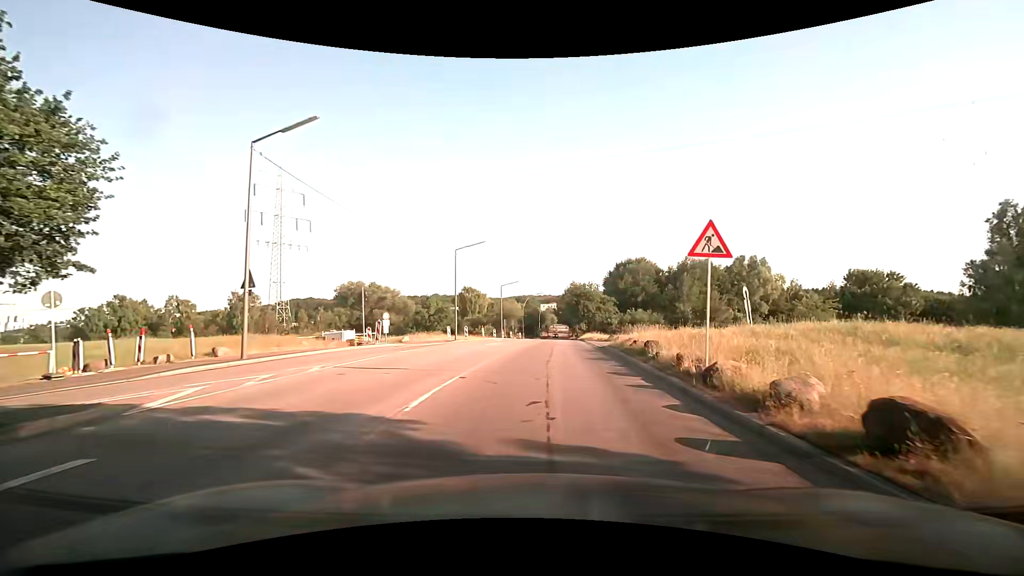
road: secondary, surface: asphalt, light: Day
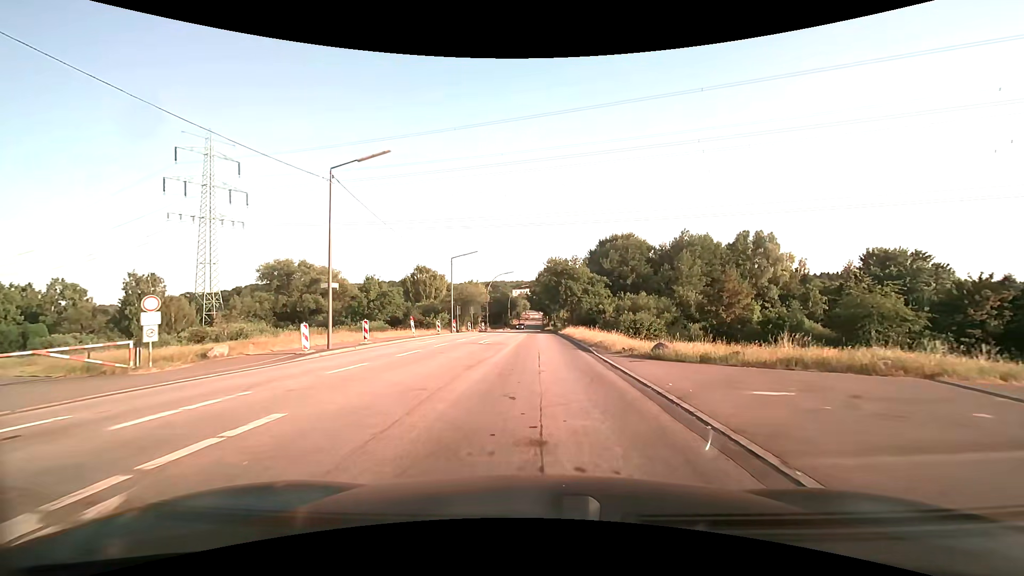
(+0.7, +23.0) m; +3°
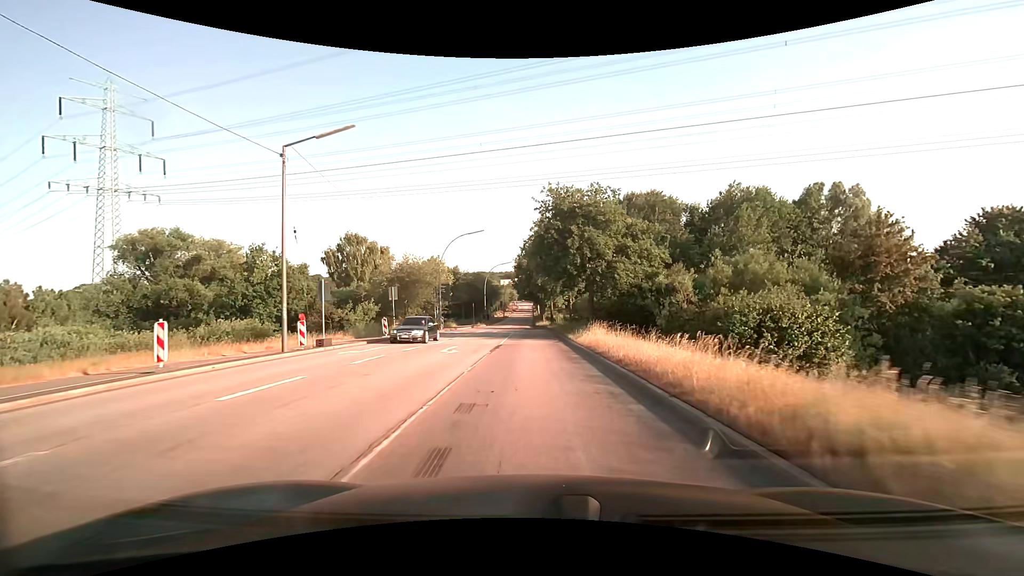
(+0.4, +34.2) m; +1°
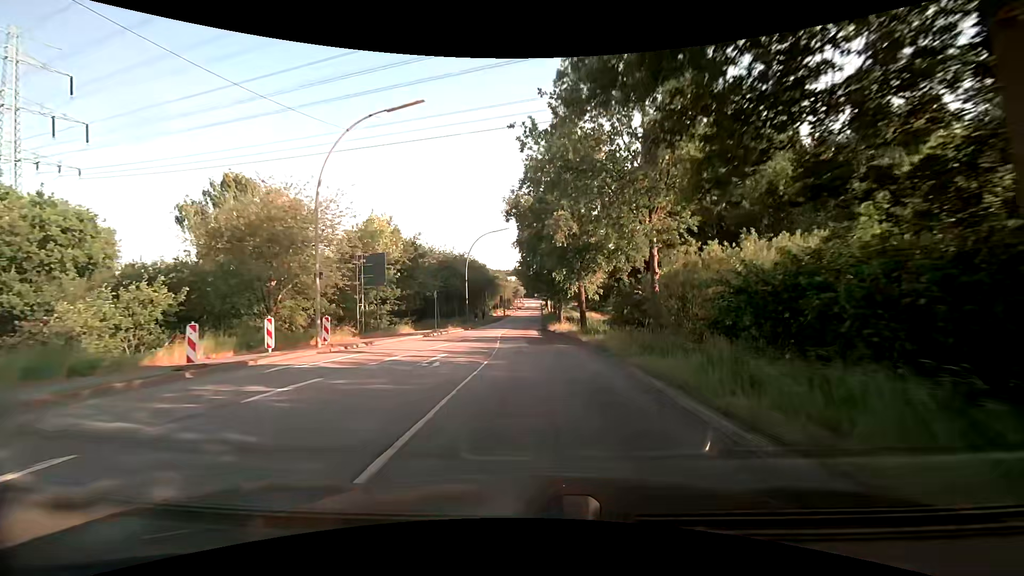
(-0.2, +30.0) m; -1°
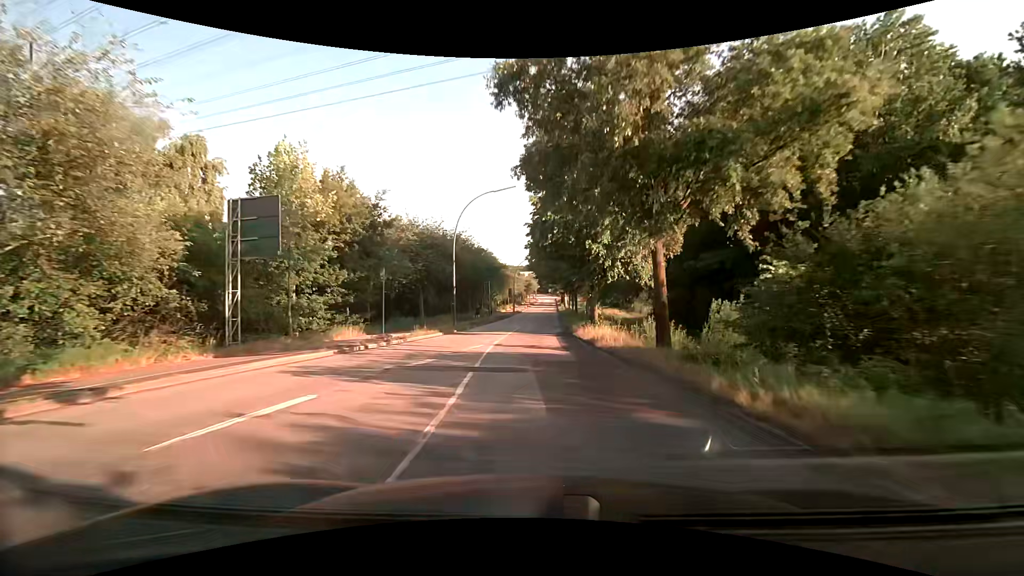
(-0.2, +15.4) m; -2°
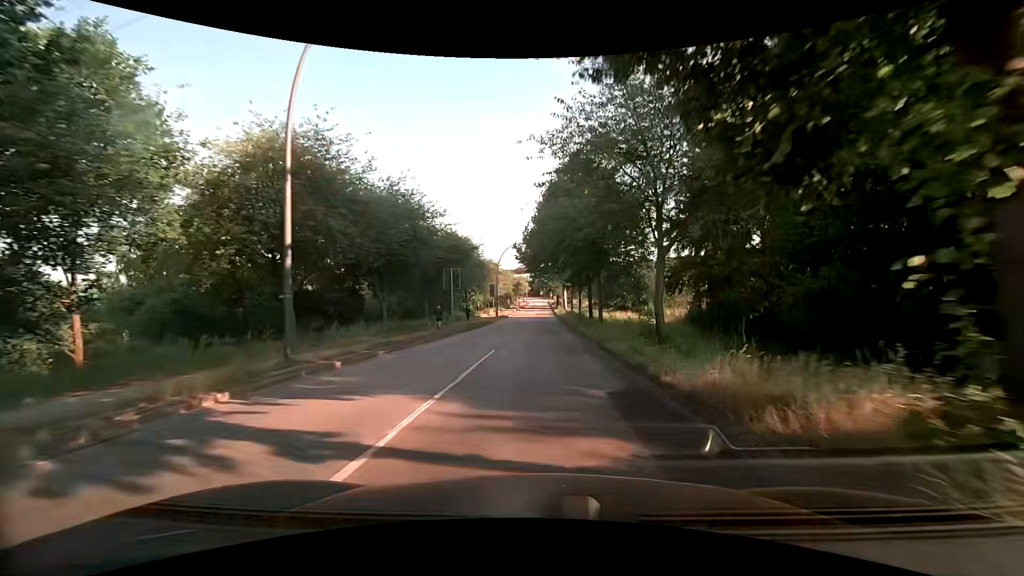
(+0.1, +23.5) m; +1°
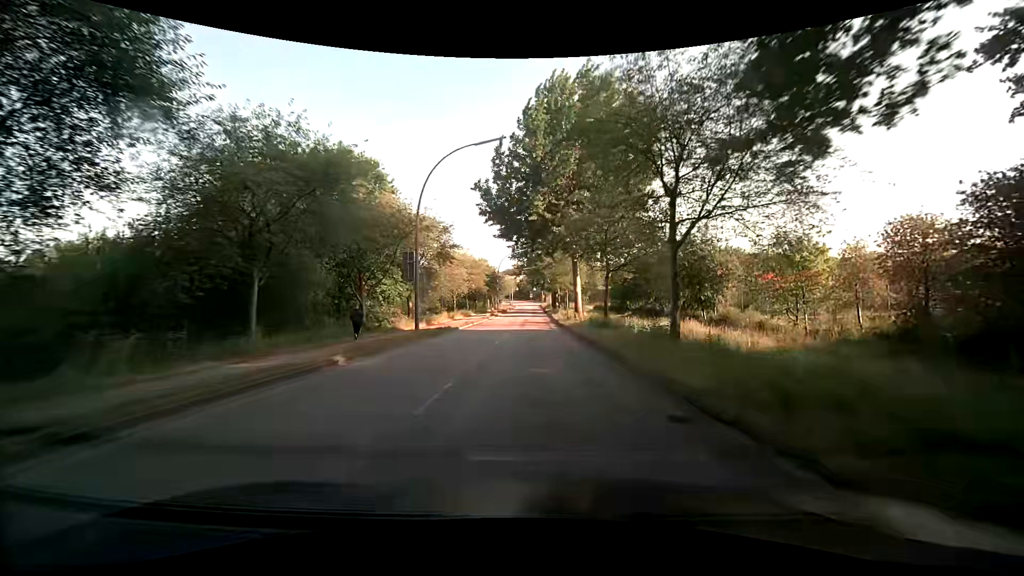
(+0.8, +39.1) m; +1°
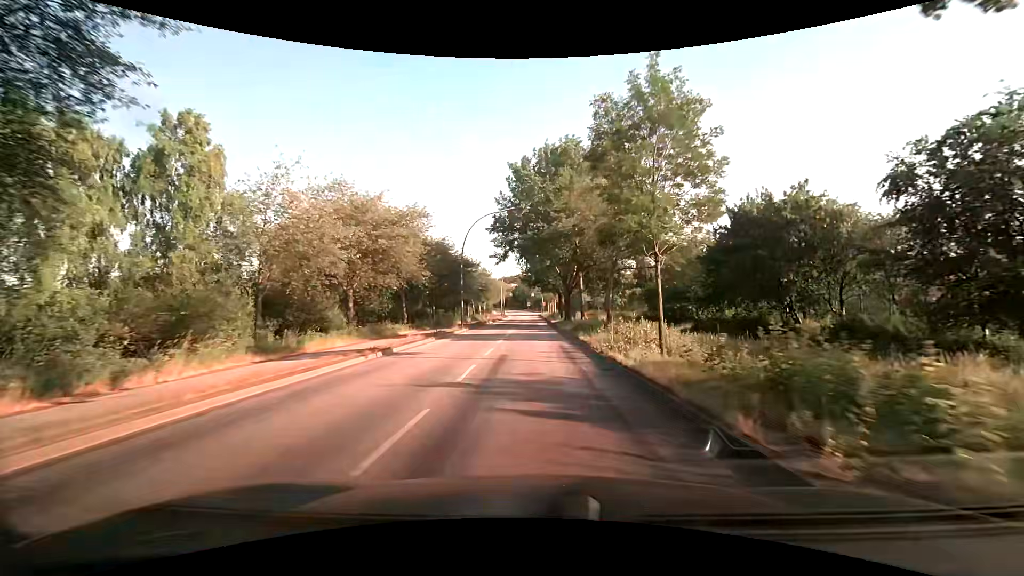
(+0.2, +37.7) m; 0°
(0, +10) (0, +20) (0, +30) (0, +40) (0, +50) (0, +60) (+1, +70) (+1, +80) (+1, +90) (+1, +100) m
